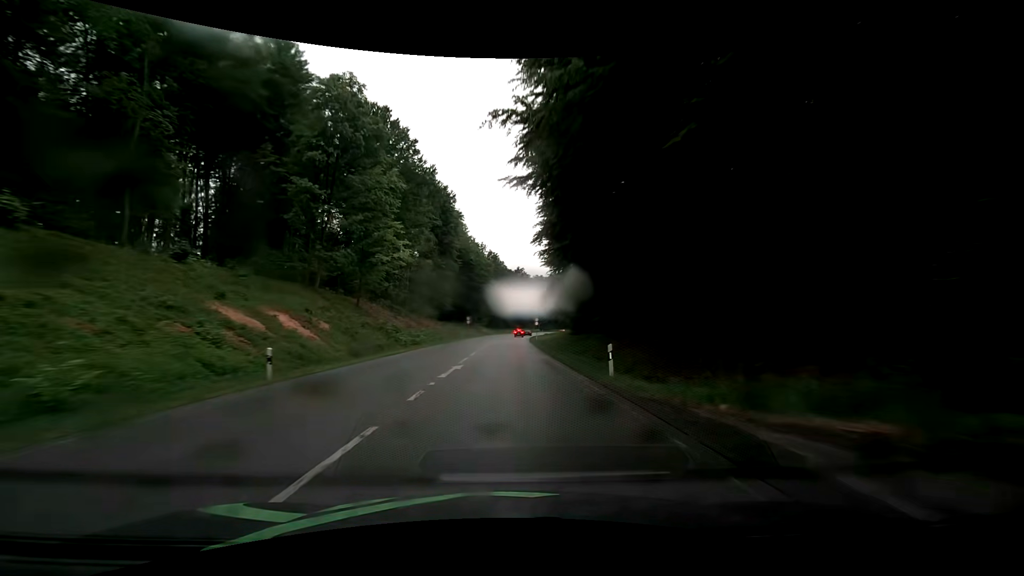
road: secondary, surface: asphalt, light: Day
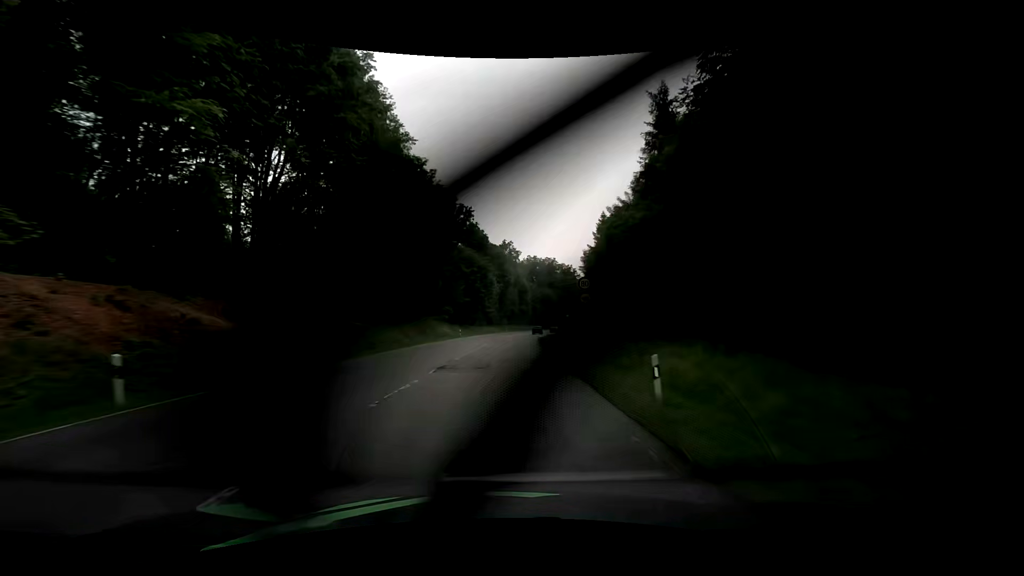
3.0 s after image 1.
(-0.1, +61.2) m; +1°
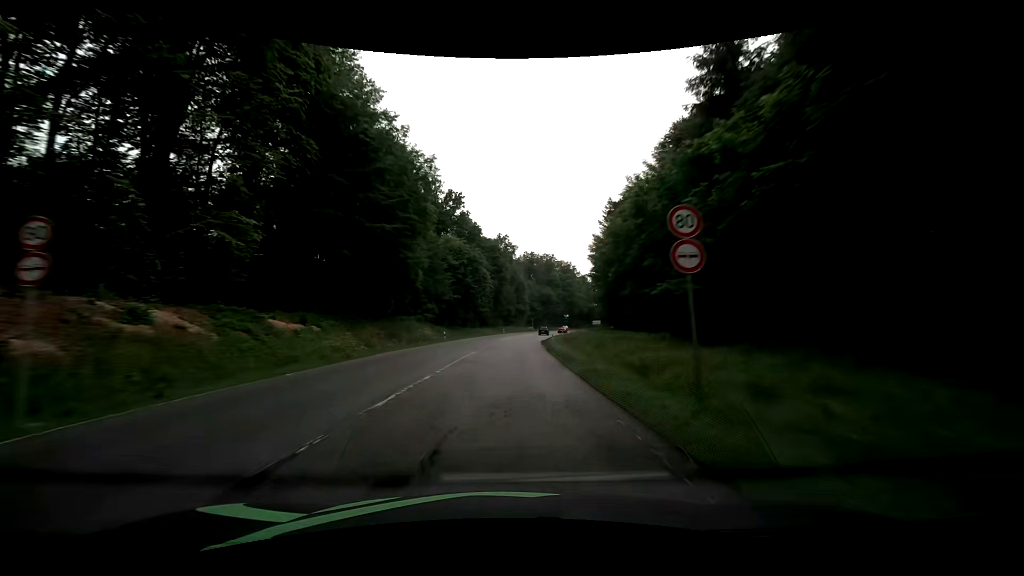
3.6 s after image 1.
(+0.1, +12.4) m; 0°
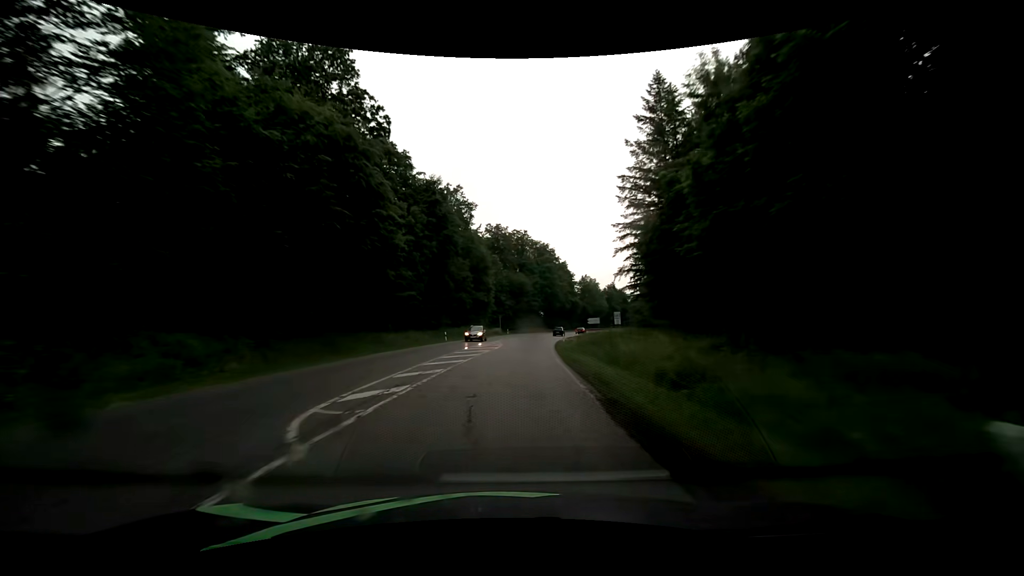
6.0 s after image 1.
(+2.1, +49.6) m; +5°
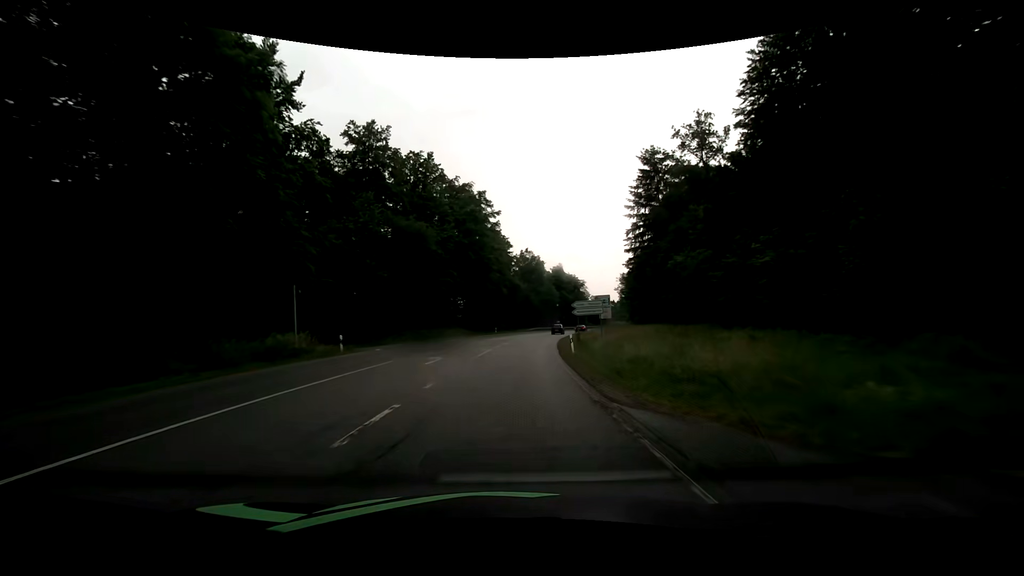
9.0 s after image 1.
(+4.1, +61.8) m; +8°
(0, +10) (+1, +20) (+1, +30) (+2, +40) (+3, +50) (+5, +60) (+7, +70) (+9, +79) (+11, +89) (+14, +99) m
